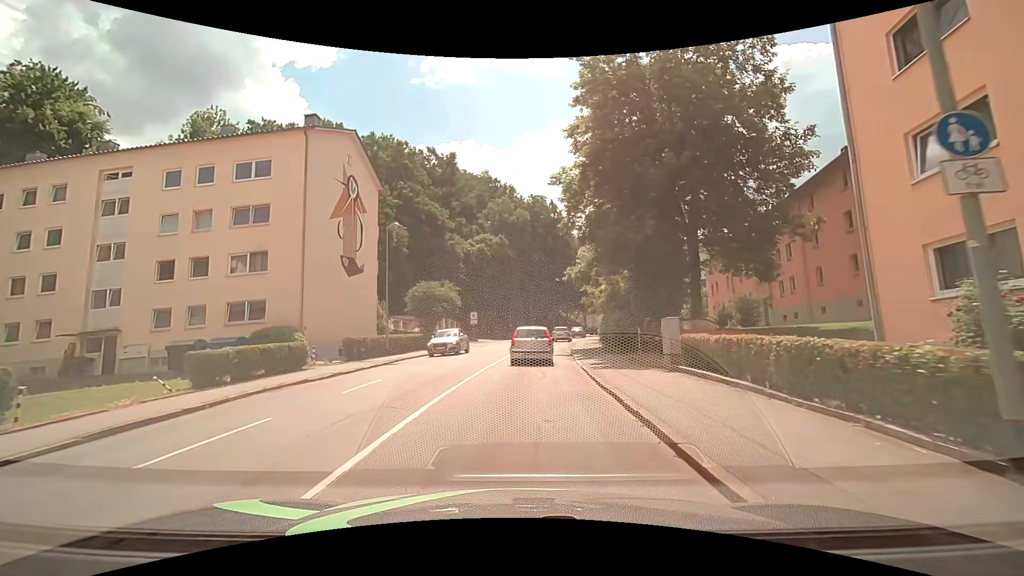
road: tertiary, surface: asphalt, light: Day
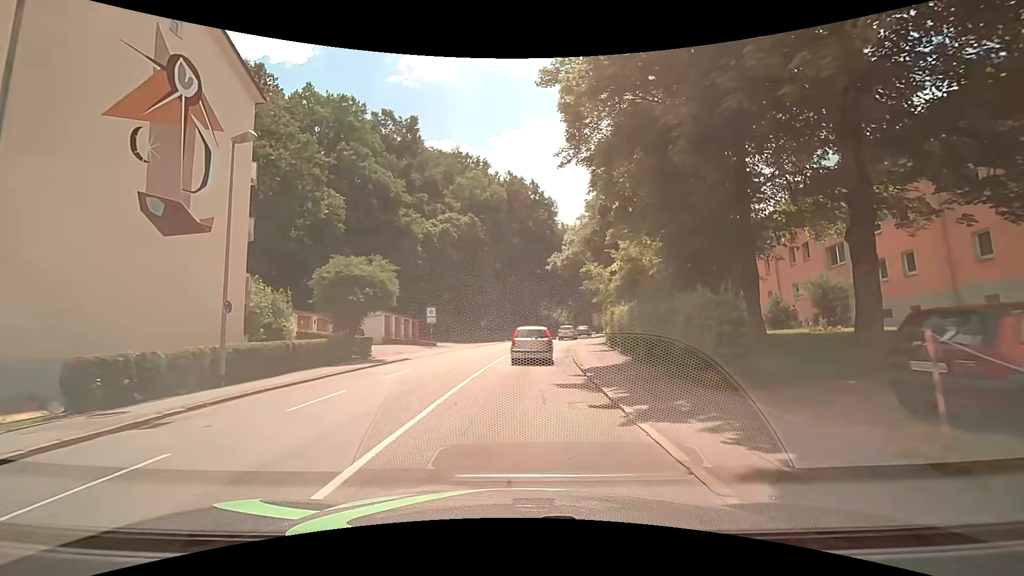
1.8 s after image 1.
(+0.9, +14.5) m; +4°
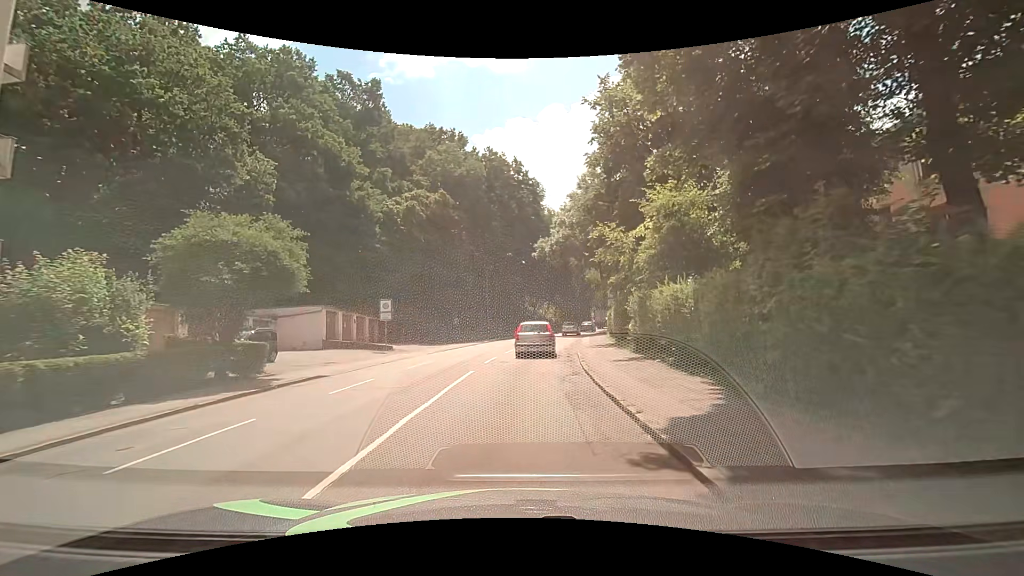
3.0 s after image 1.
(+0.2, +9.9) m; +2°
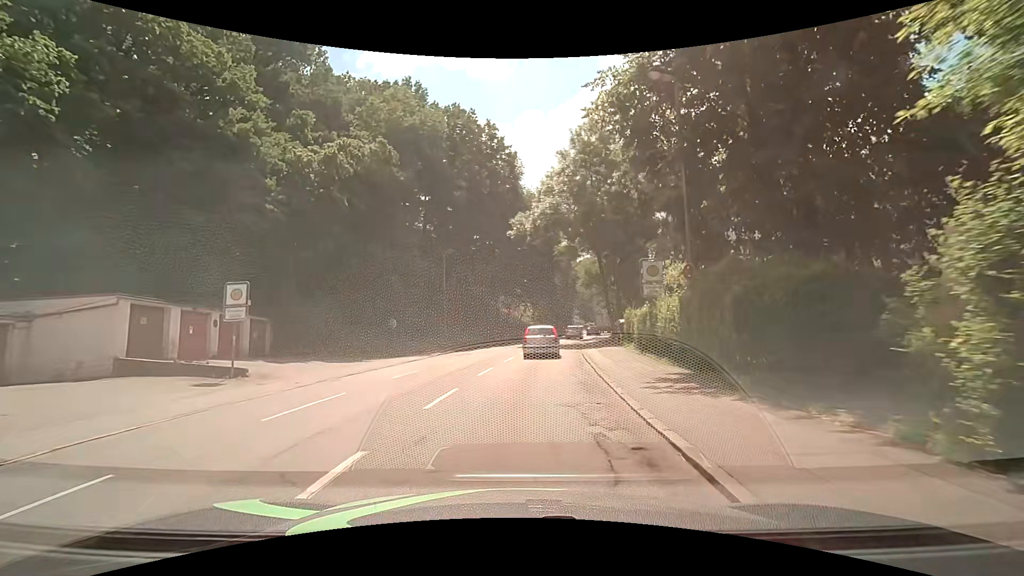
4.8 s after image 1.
(+0.4, +15.3) m; +3°
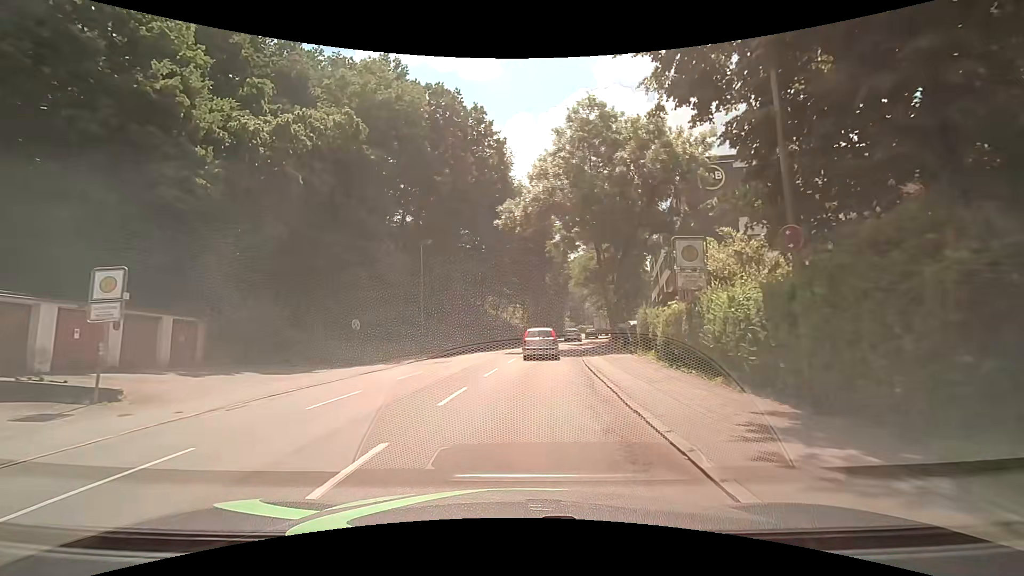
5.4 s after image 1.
(+0.1, +5.2) m; +2°
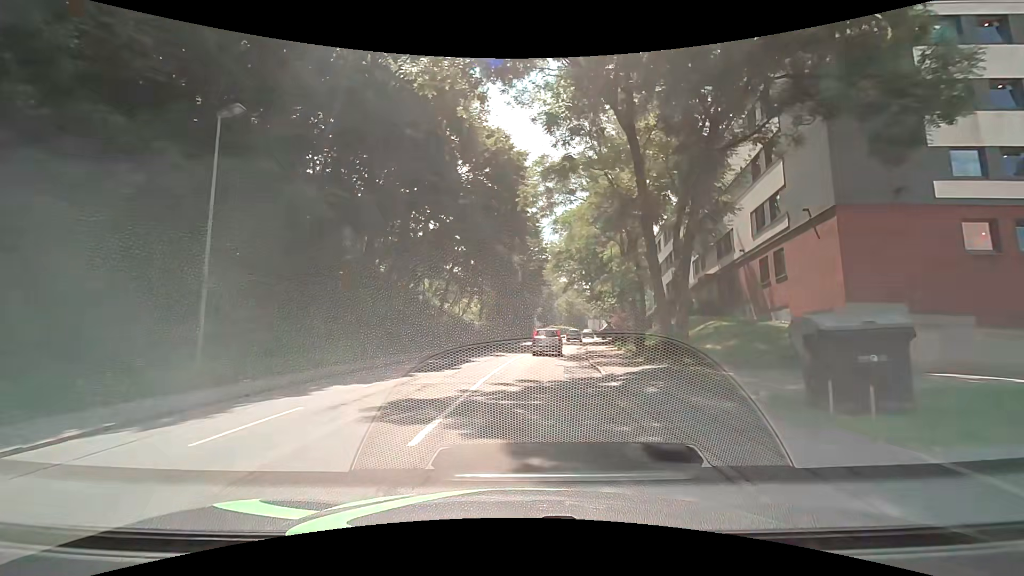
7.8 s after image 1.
(+0.7, +21.3) m; +4°
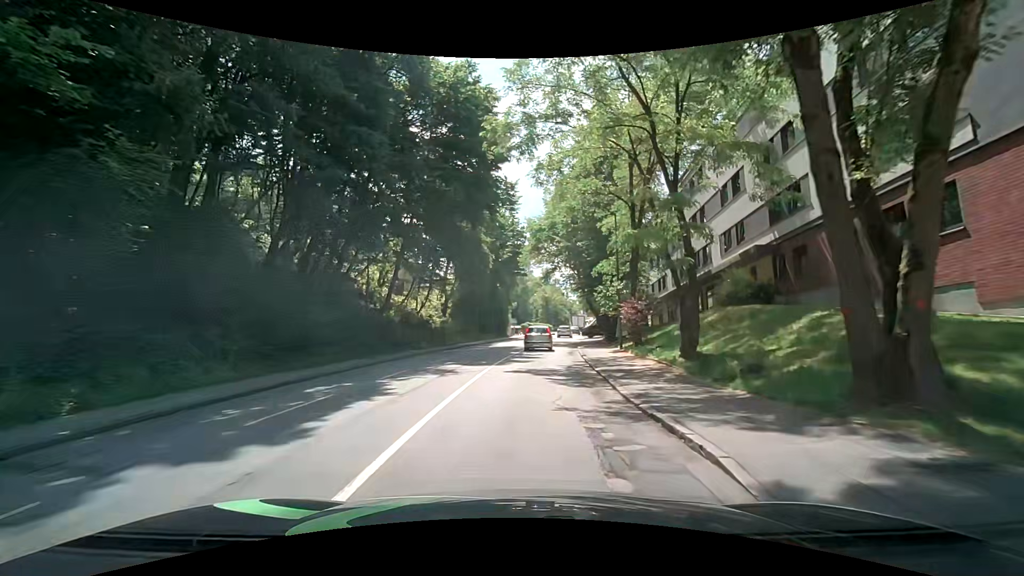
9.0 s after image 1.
(+0.4, +10.9) m; +3°
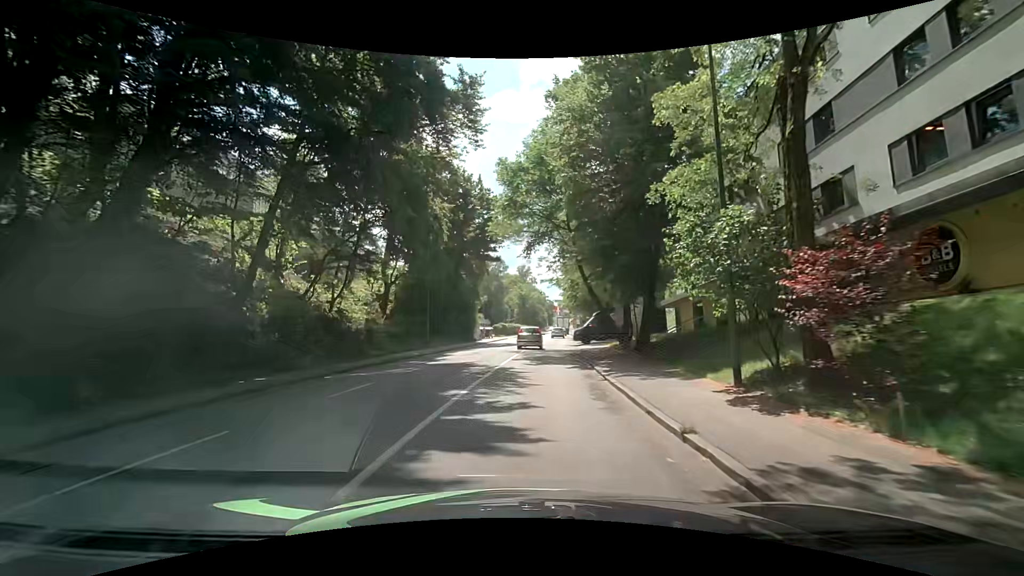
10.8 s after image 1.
(+0.4, +16.2) m; +3°
(0, +10) (+1, +20) (+2, +30) (+2, +40) (+4, +50) (+5, +60) (+6, +70) (+7, +80) (+8, +90) (+10, +99) m
